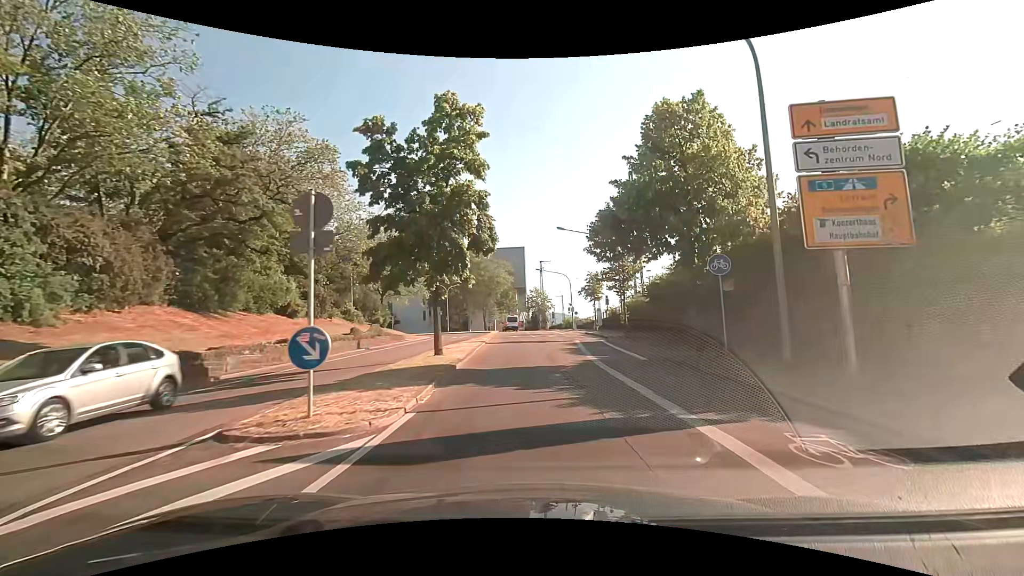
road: secondary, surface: asphalt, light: Day
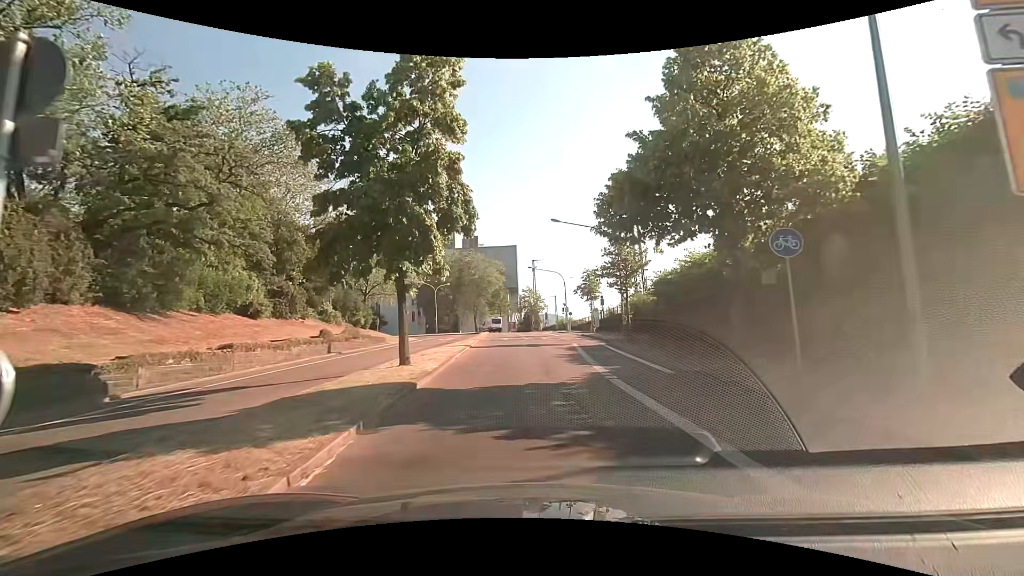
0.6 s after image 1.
(0.0, +4.2) m; -1°
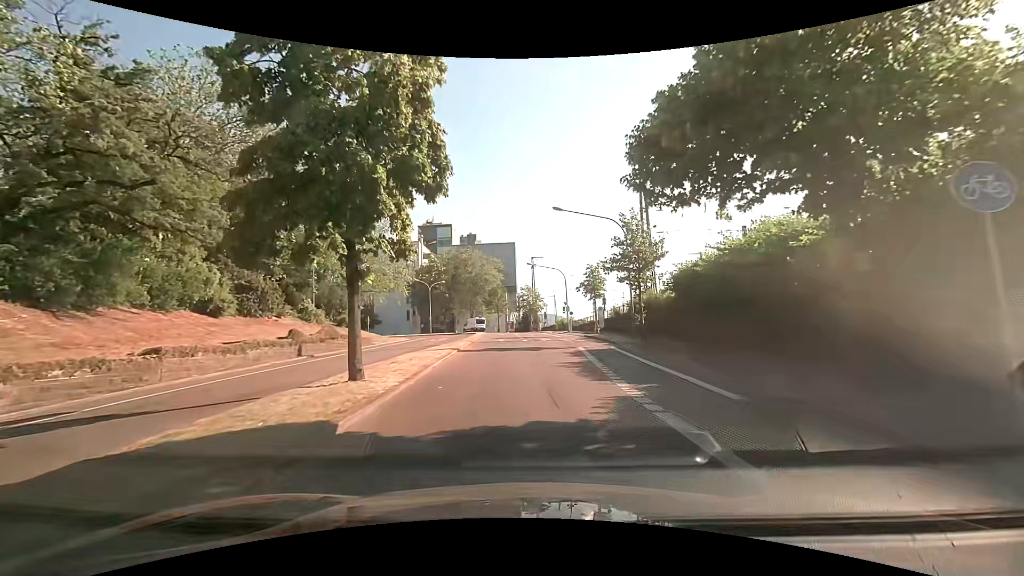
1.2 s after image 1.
(+0.1, +4.4) m; +1°
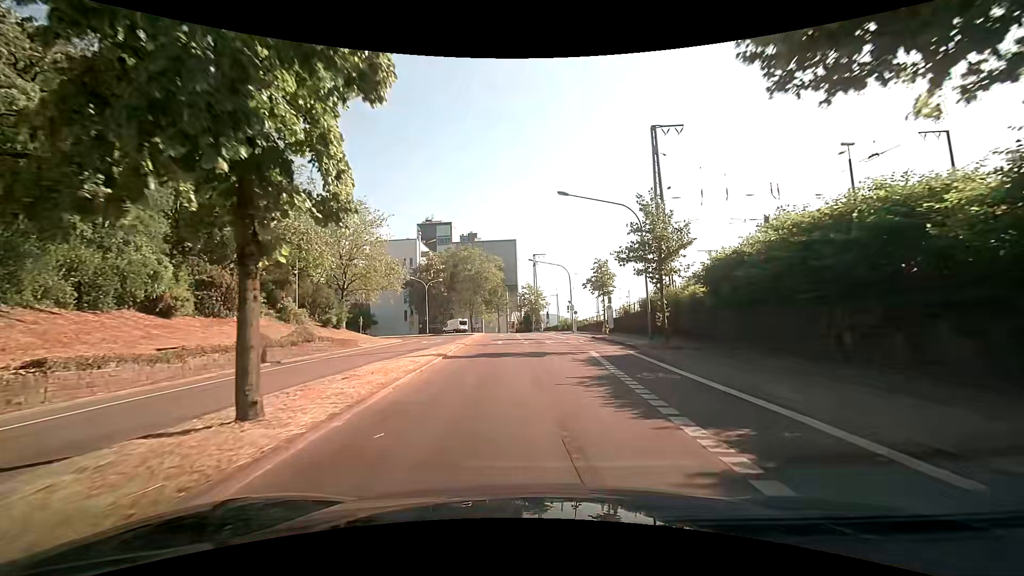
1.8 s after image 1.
(0.0, +4.5) m; 0°
